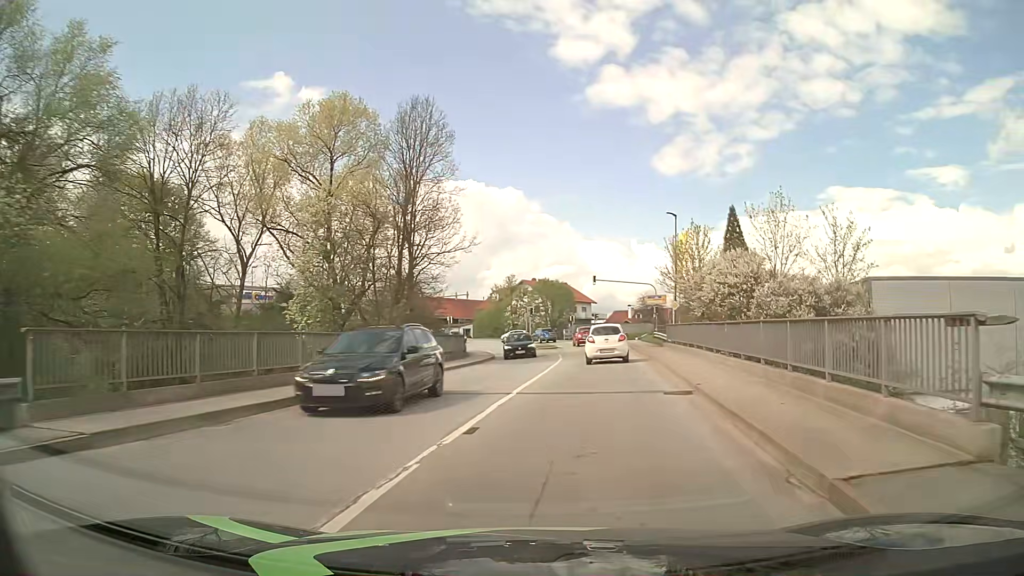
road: tertiary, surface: asphalt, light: Day
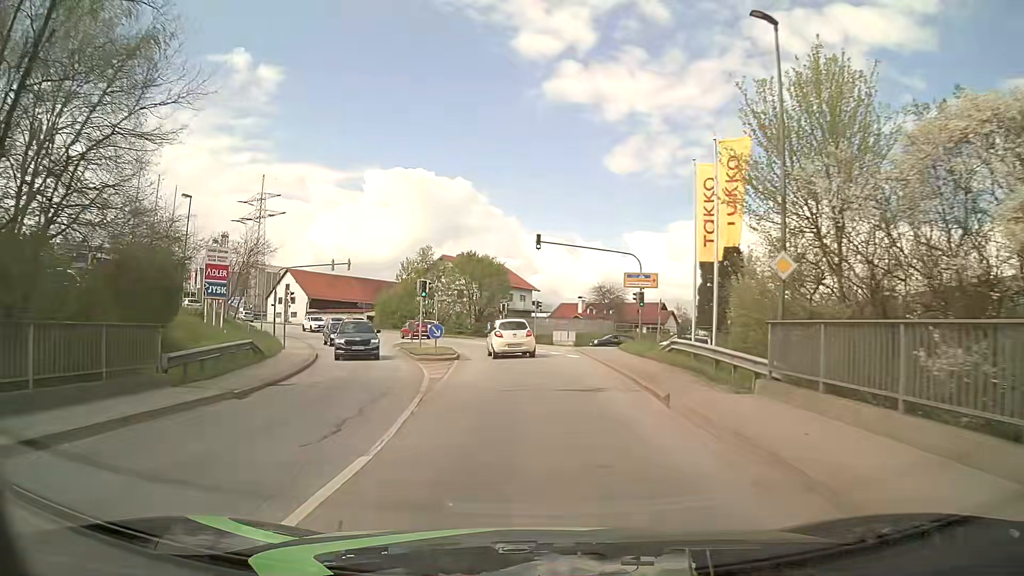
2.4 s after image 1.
(+2.4, +26.7) m; +5°
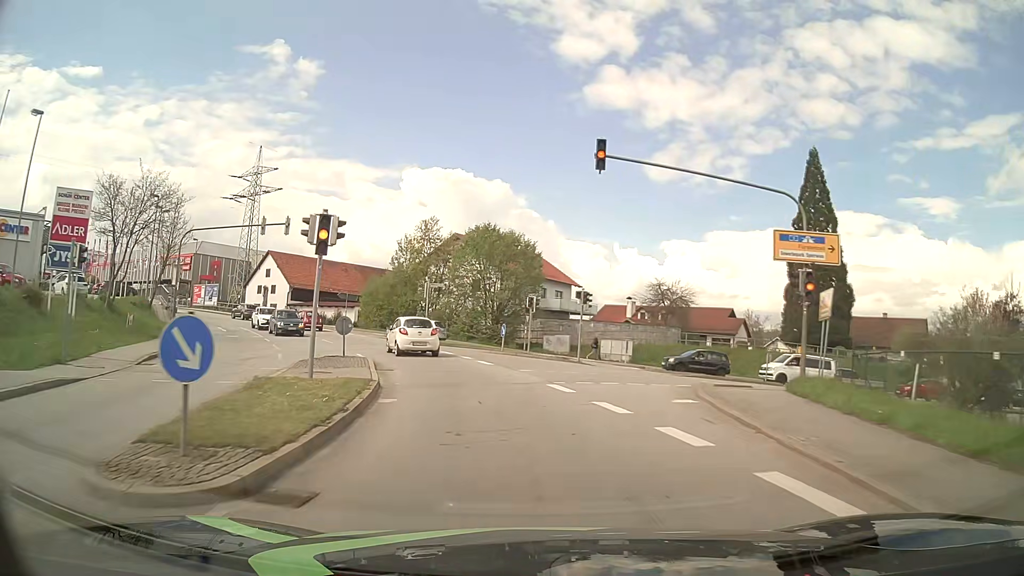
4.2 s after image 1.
(-0.3, +20.7) m; -2°
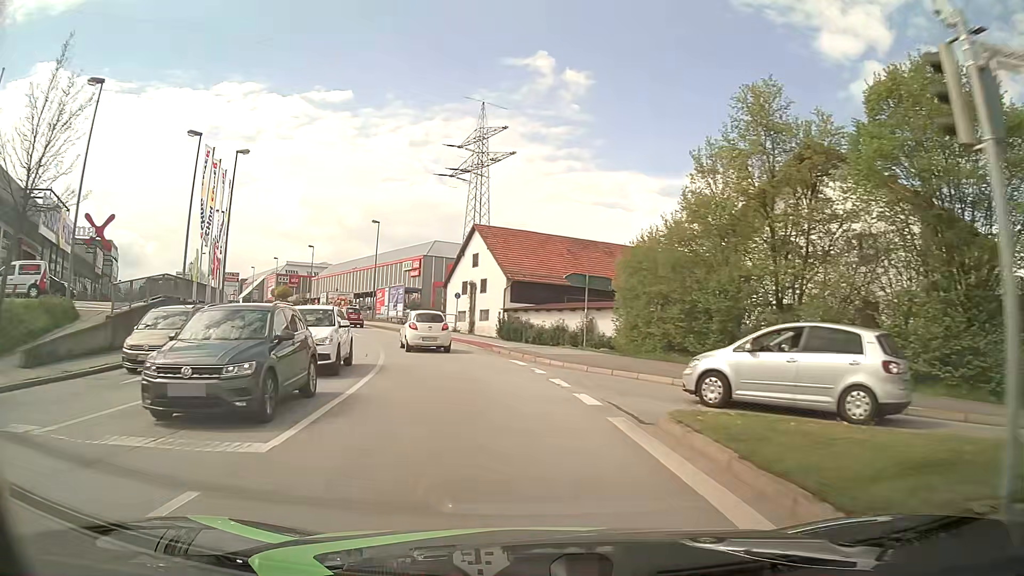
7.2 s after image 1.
(-6.7, +33.5) m; -25°
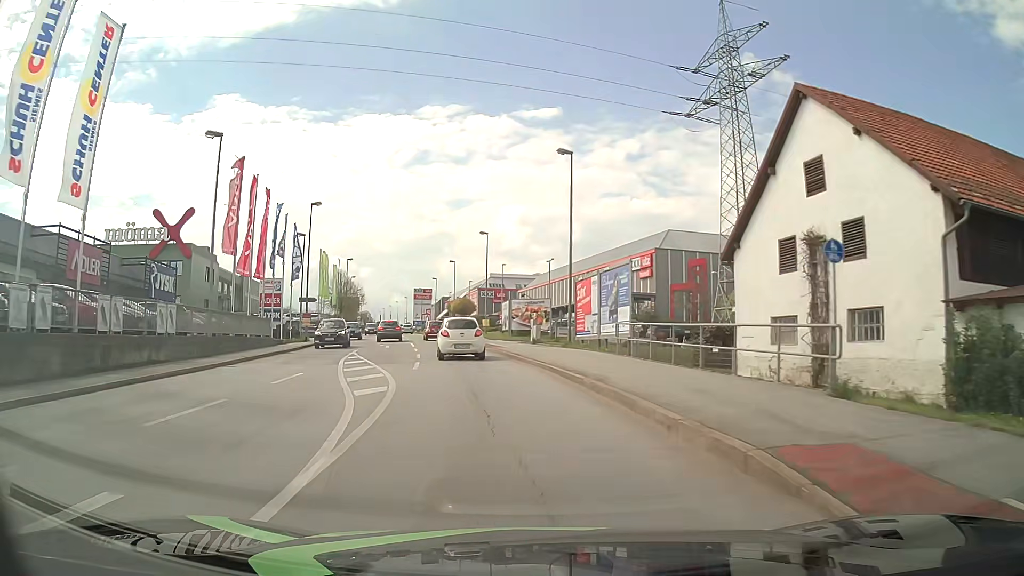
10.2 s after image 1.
(-5.8, +32.6) m; -19°
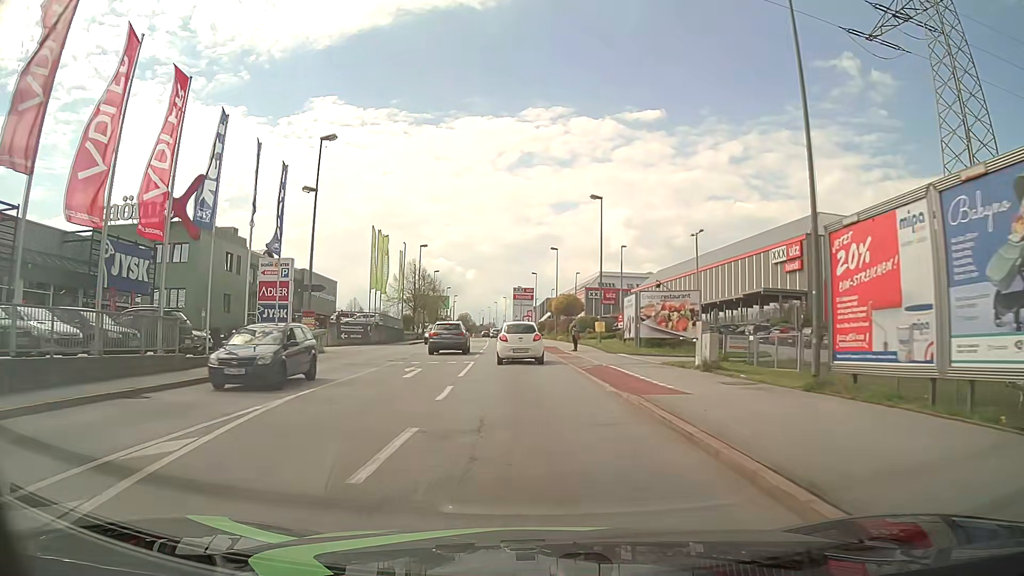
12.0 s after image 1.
(-1.8, +19.4) m; -9°
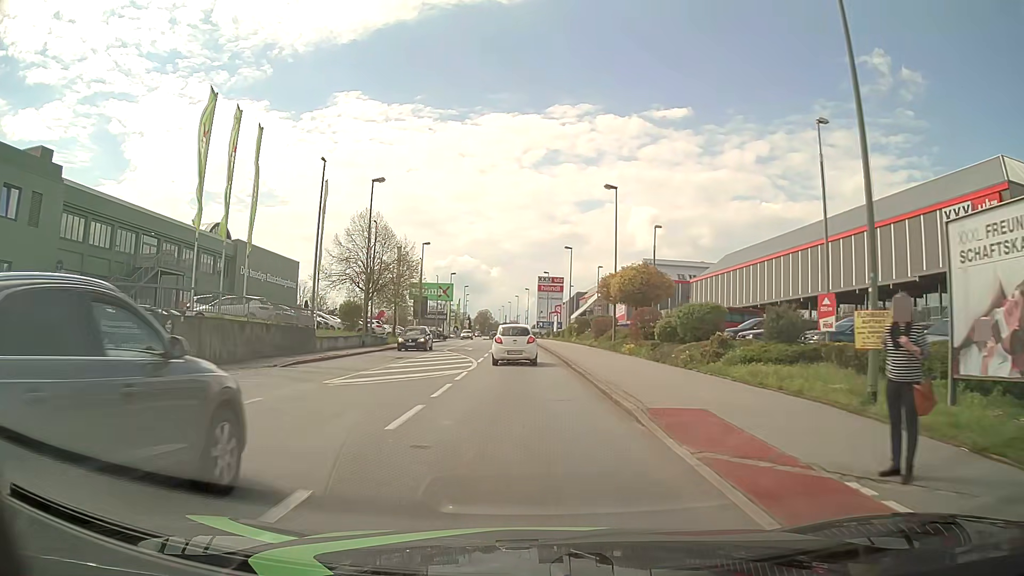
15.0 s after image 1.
(-0.9, +32.6) m; -2°
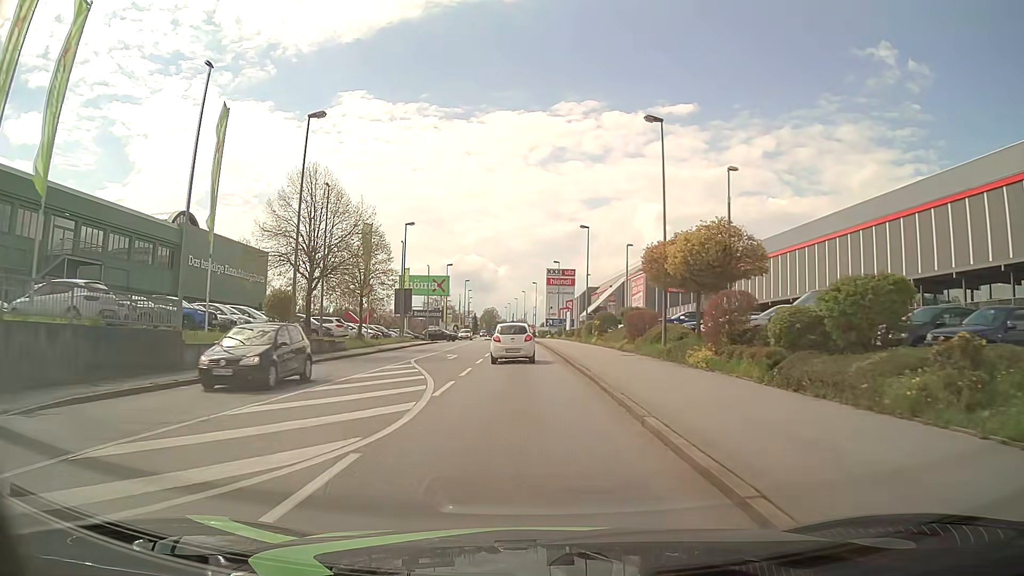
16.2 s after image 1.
(-0.1, +13.4) m; -1°
(0, +10) (0, +20) (0, +30) (-1, +40) (-1, +50) (-1, +60) (-1, +70) (-2, +80) (-2, +90) (-3, +100) m
